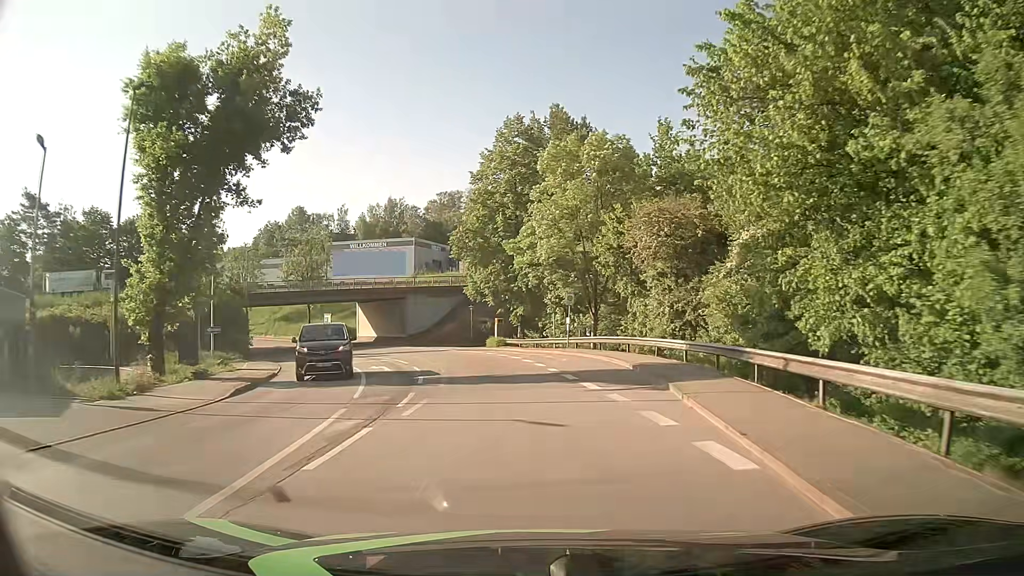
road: tertiary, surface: asphalt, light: Day
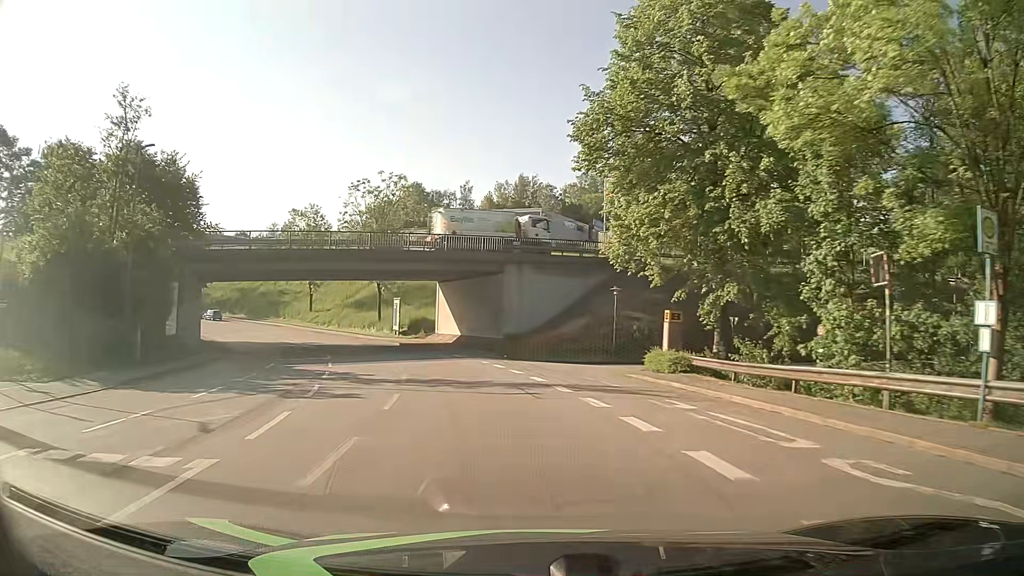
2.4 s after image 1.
(-2.2, +29.7) m; -12°
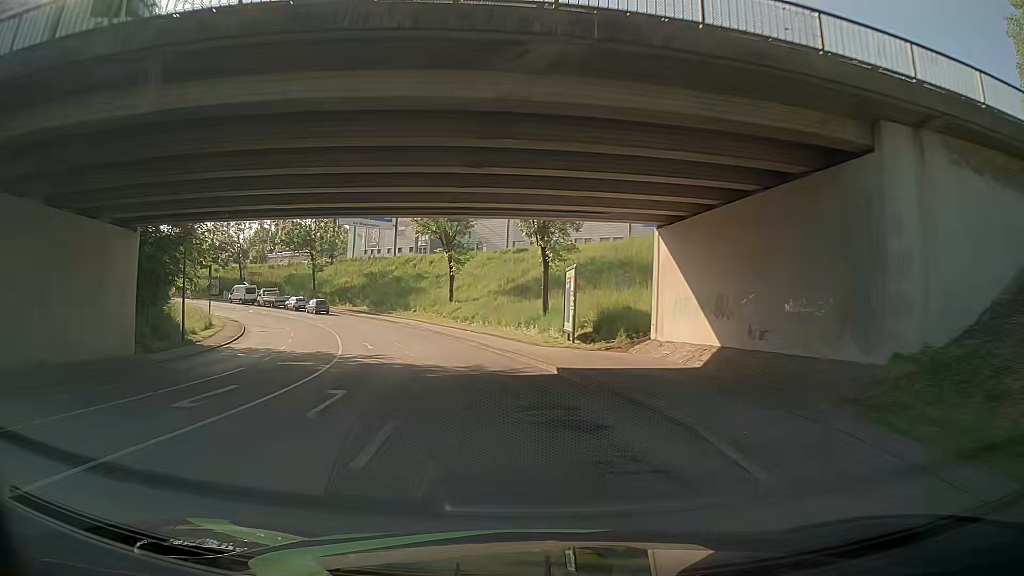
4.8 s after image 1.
(-4.0, +29.8) m; -15°
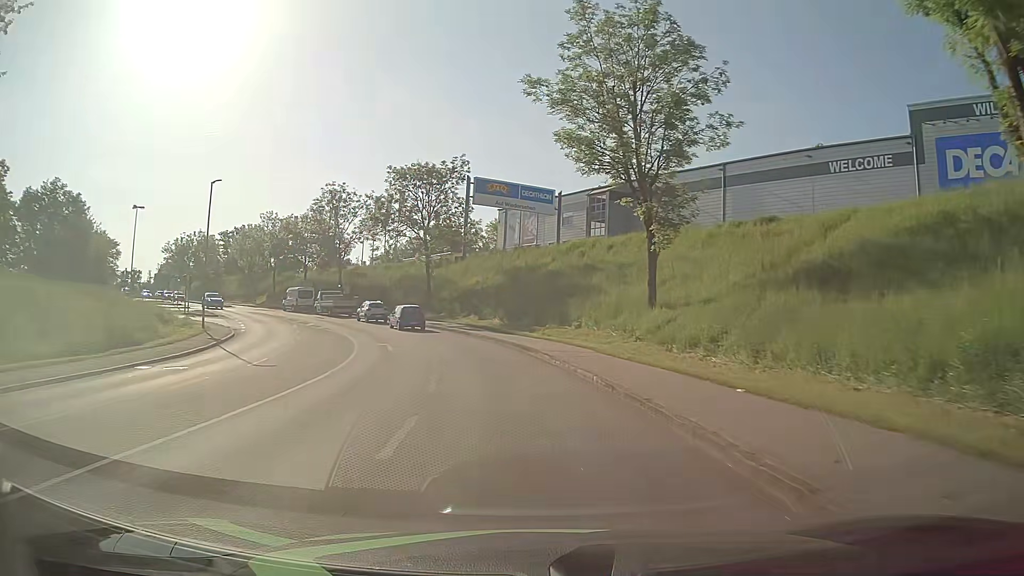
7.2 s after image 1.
(-4.2, +29.8) m; -15°
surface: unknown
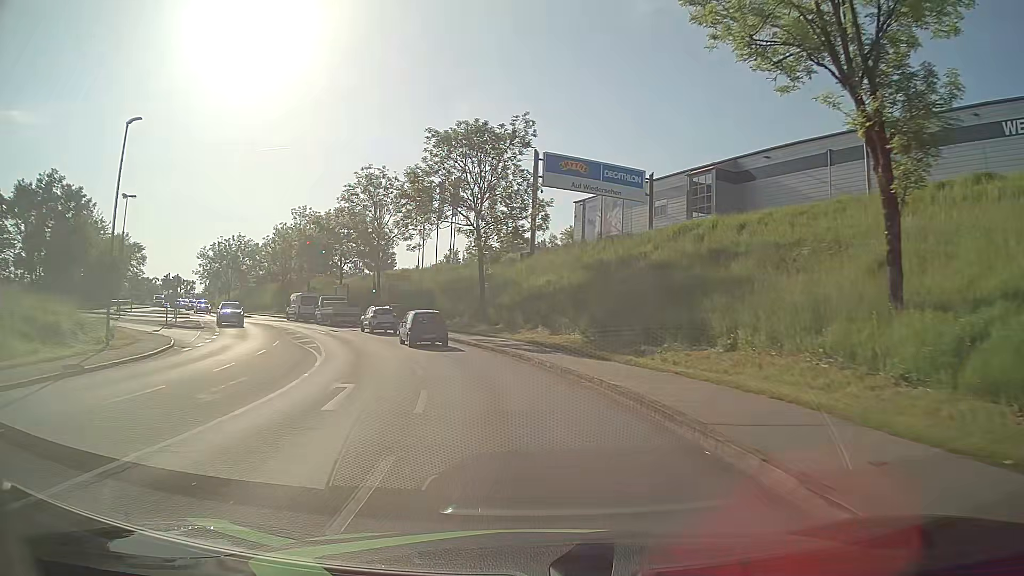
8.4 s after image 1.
(-1.0, +14.9) m; -8°
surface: asphalt
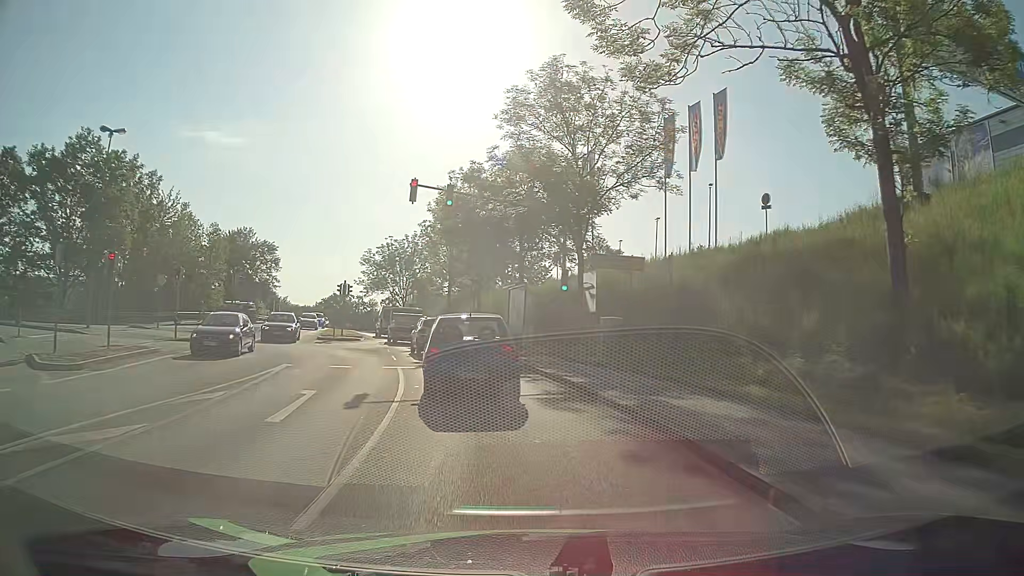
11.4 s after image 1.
(-4.7, +29.7) m; -20°
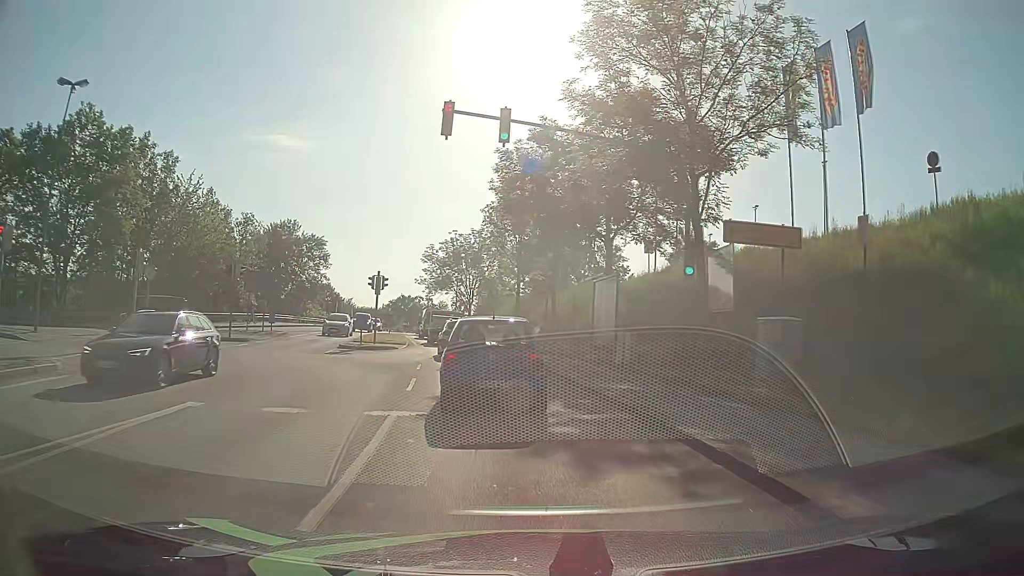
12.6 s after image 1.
(-0.5, +9.4) m; -6°
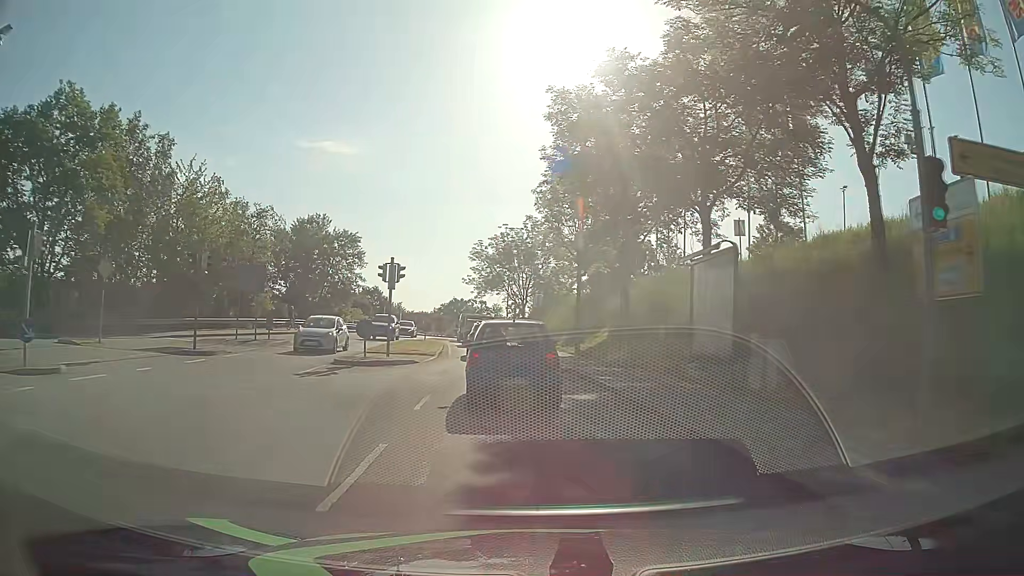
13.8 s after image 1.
(-0.5, +8.6) m; -5°
